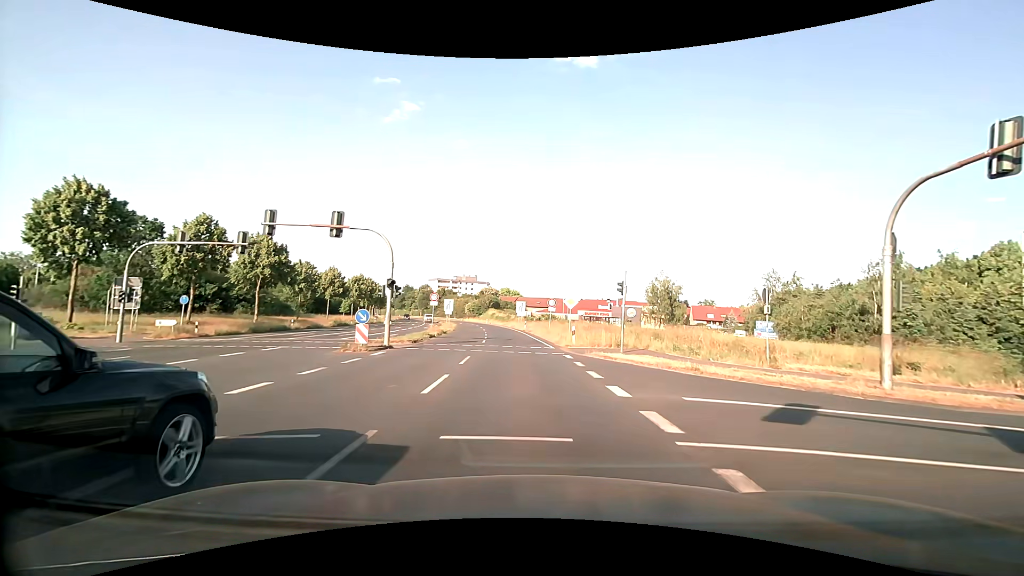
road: primary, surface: asphalt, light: Day
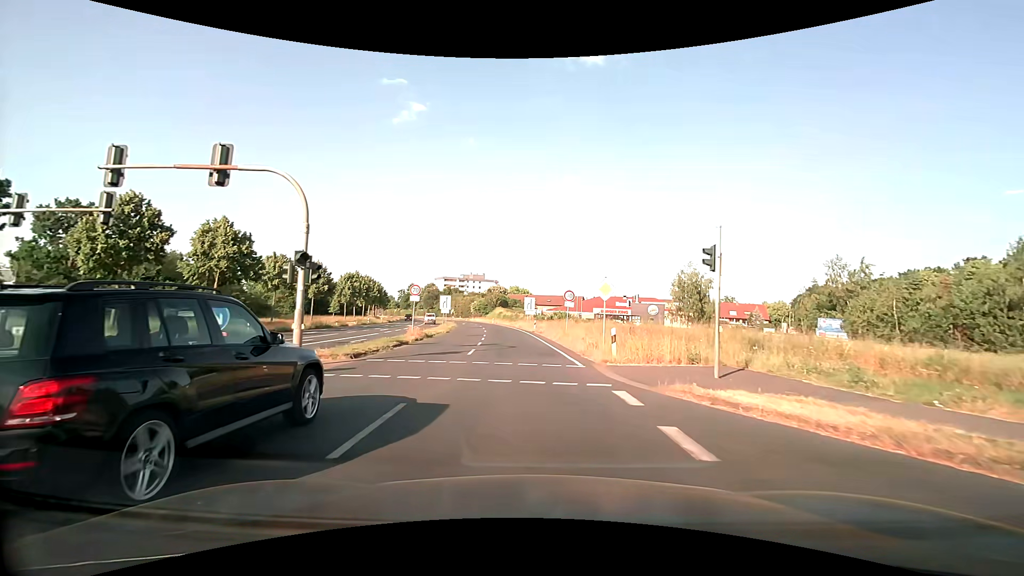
(+0.1, +10.6) m; 0°
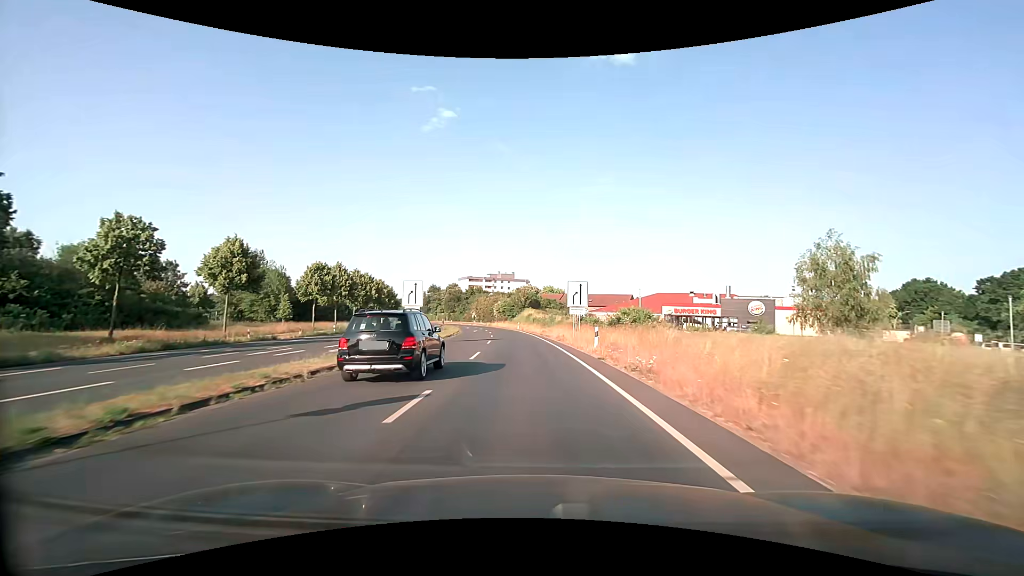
(-1.0, +30.3) m; -4°
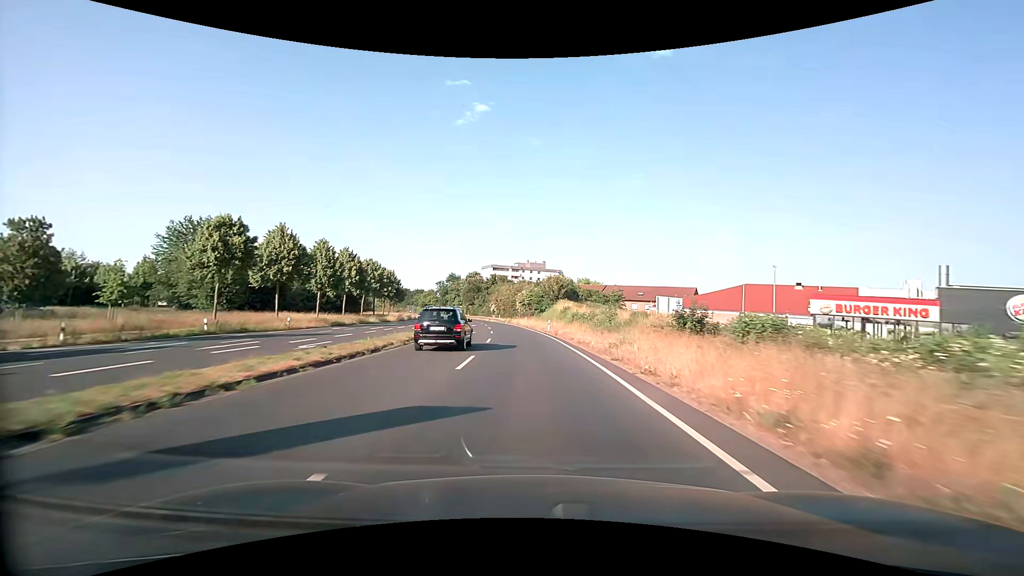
(-0.8, +29.9) m; -3°
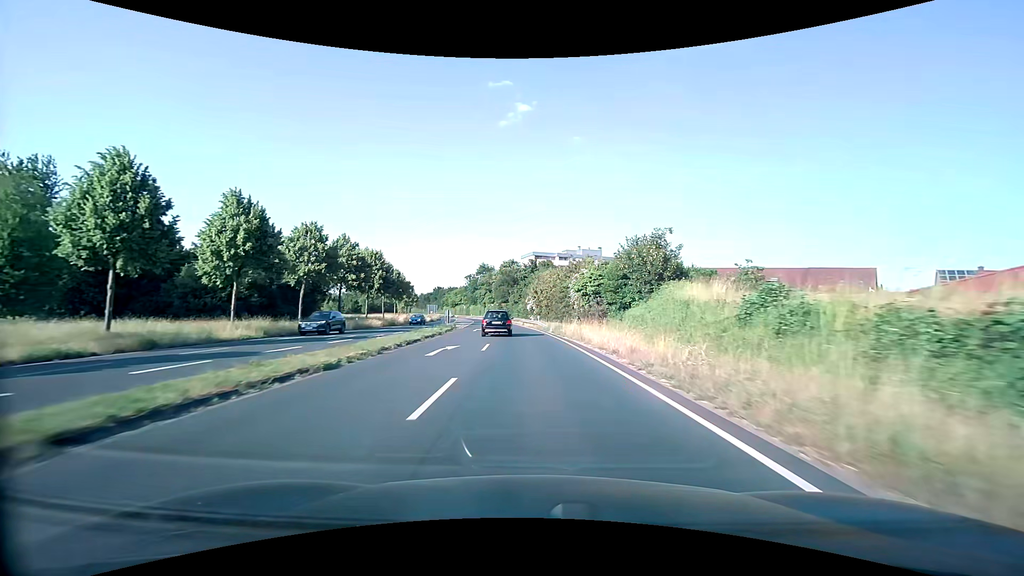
(-2.0, +42.1) m; -5°
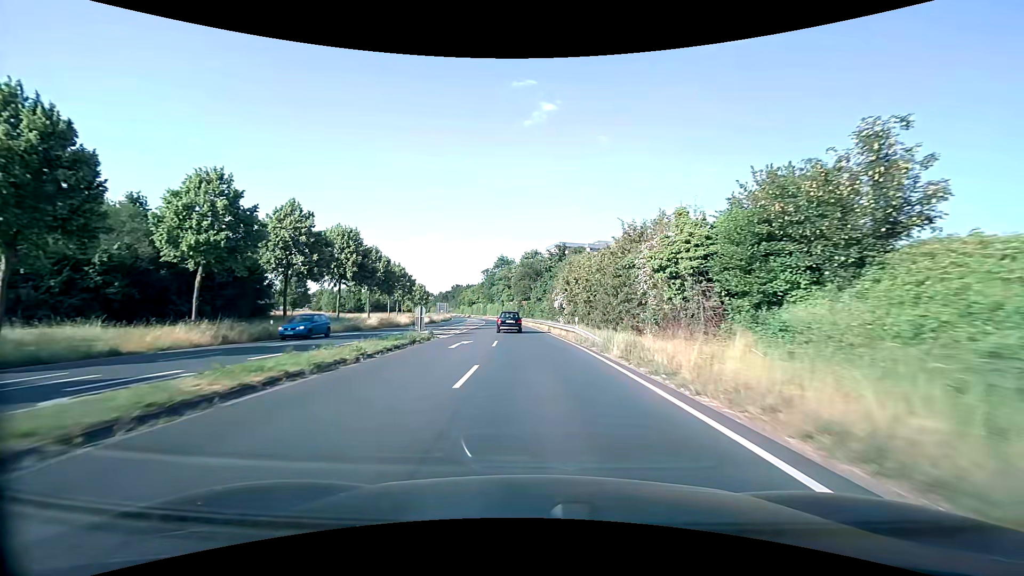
(-0.6, +21.3) m; -3°
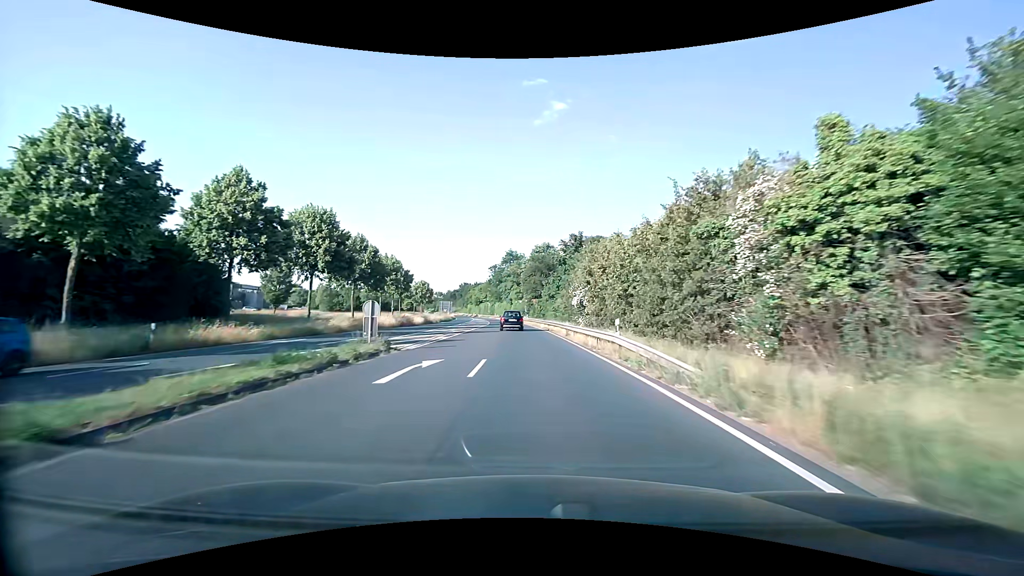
(-0.1, +10.7) m; -1°
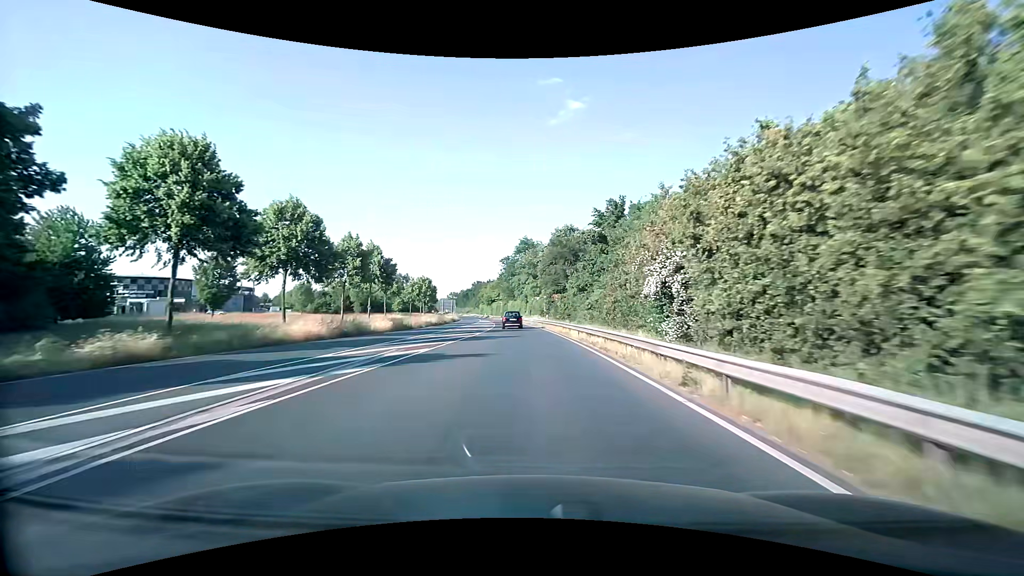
(-0.4, +21.4) m; -2°
(0, +10) (0, +20) (-1, +30) (-1, +40) (-2, +50) (-3, +60) (-4, +70) (-5, +80) (-6, +90) (-8, +100) m
